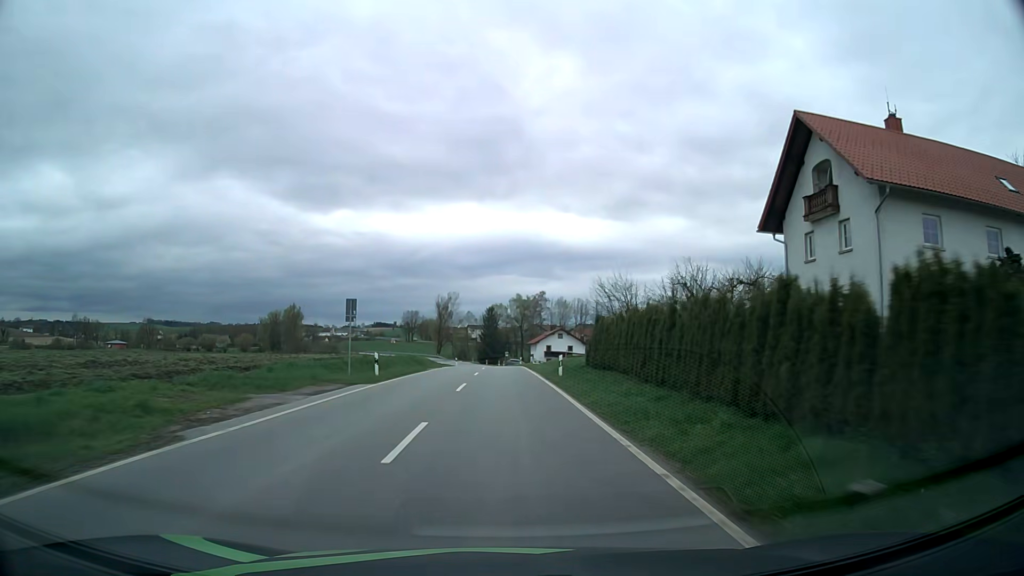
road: tertiary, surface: asphalt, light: Day
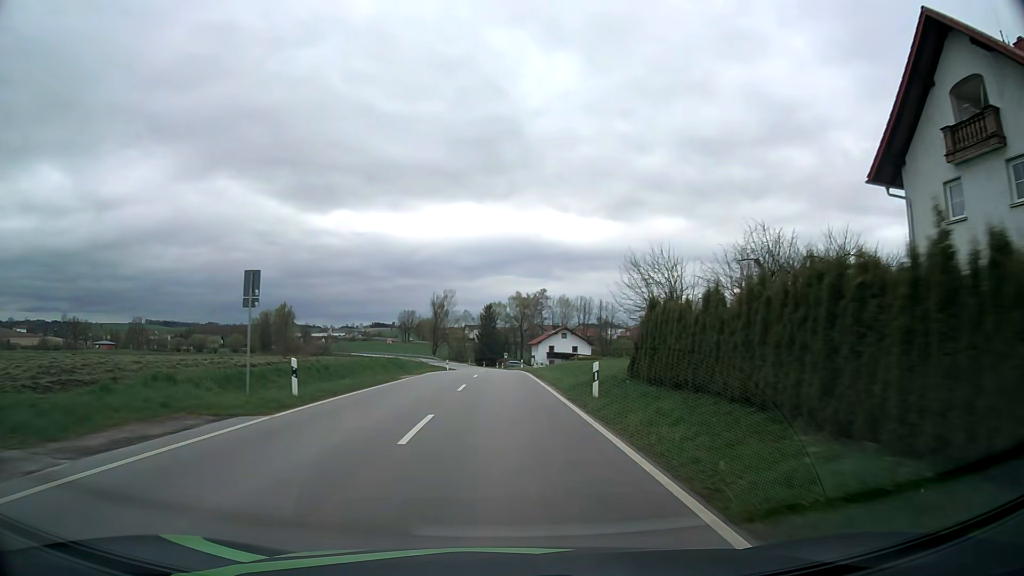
(0.0, +10.5) m; 0°
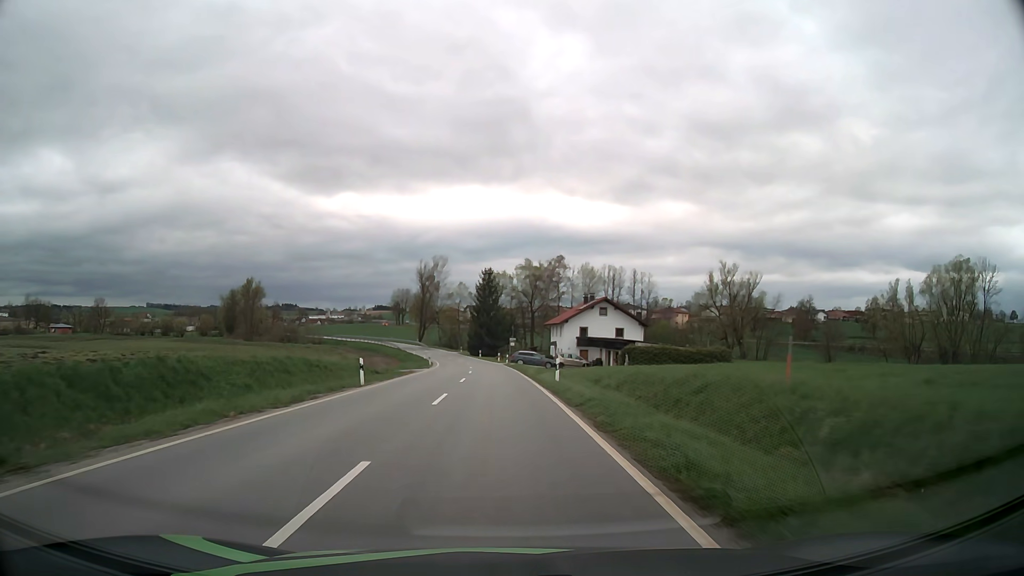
(0.0, +41.4) m; 0°
(0, +10) (0, +20) (0, +30) (-1, +40) (-1, +50) (-2, +60) (-3, +70) (-4, +80) (-6, +90) (-8, +99) m
